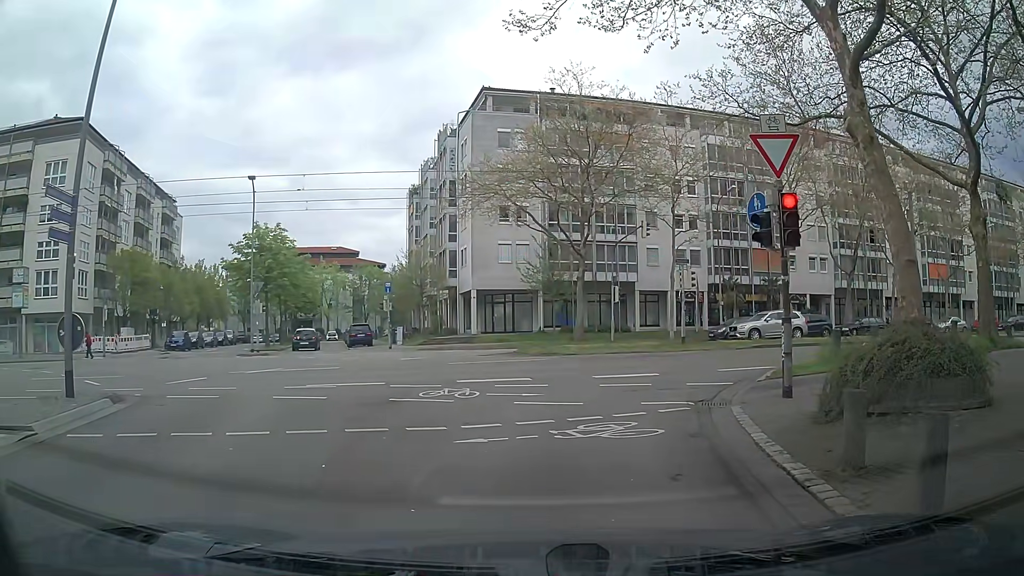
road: residential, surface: asphalt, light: Day
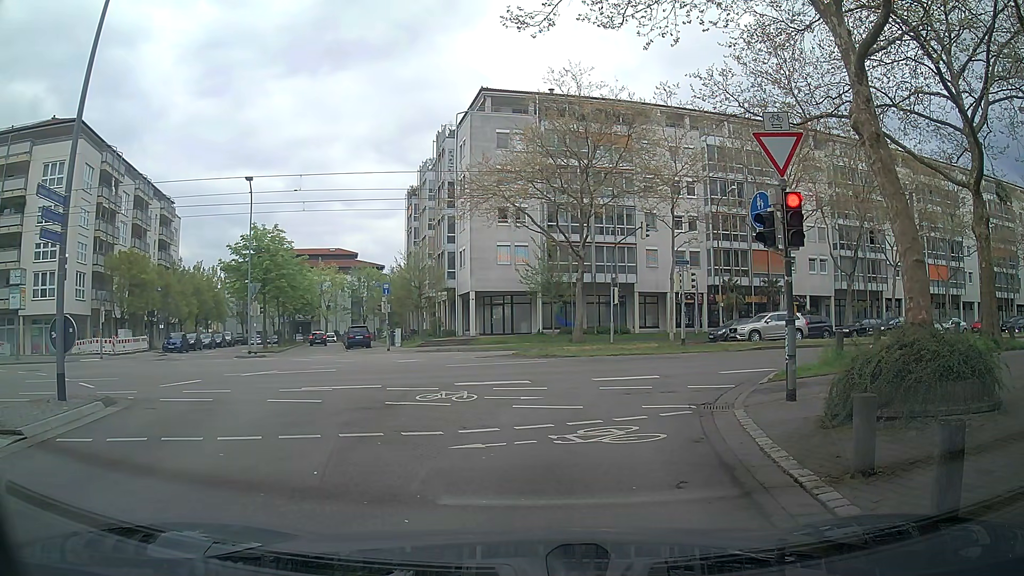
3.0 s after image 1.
(0.0, +0.3) m; 0°
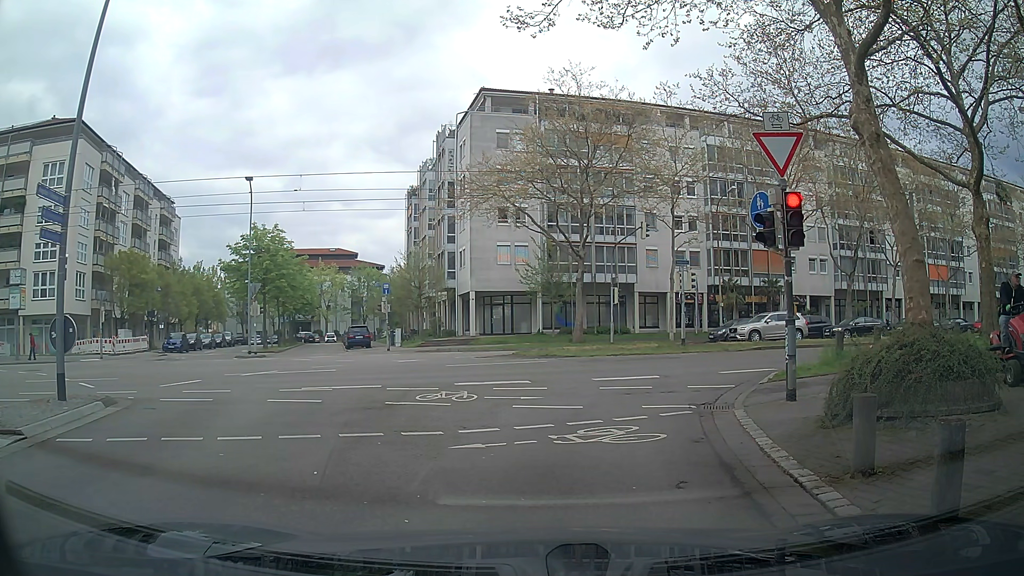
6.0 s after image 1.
(0.0, 0.0) m; 0°
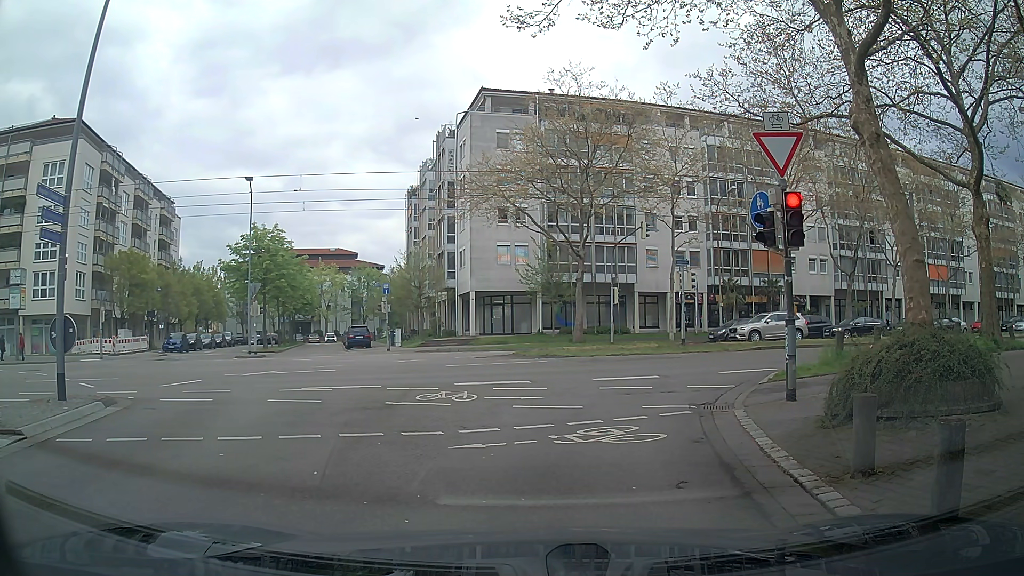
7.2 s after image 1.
(0.0, 0.0) m; 0°
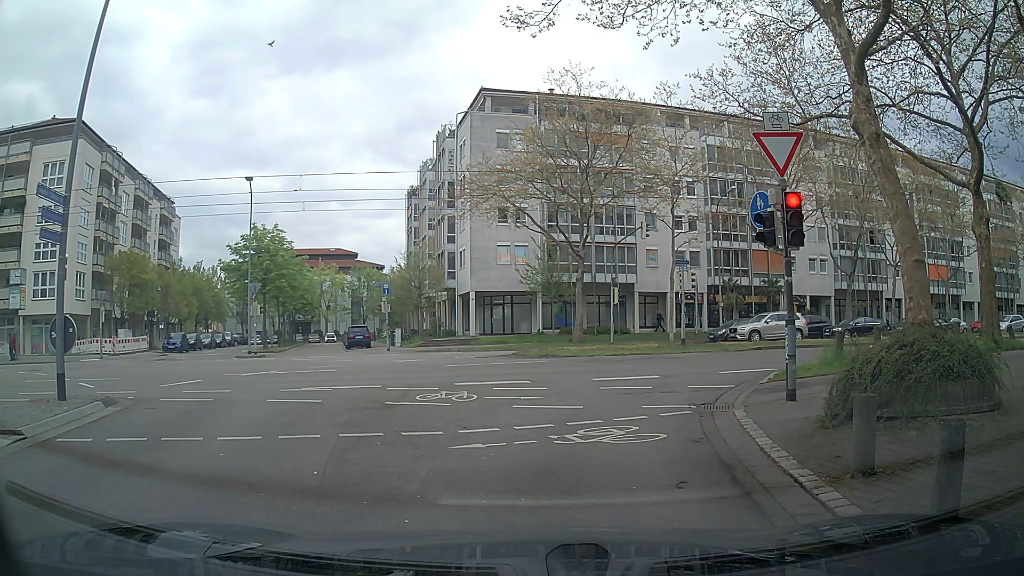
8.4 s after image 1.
(0.0, 0.0) m; 0°
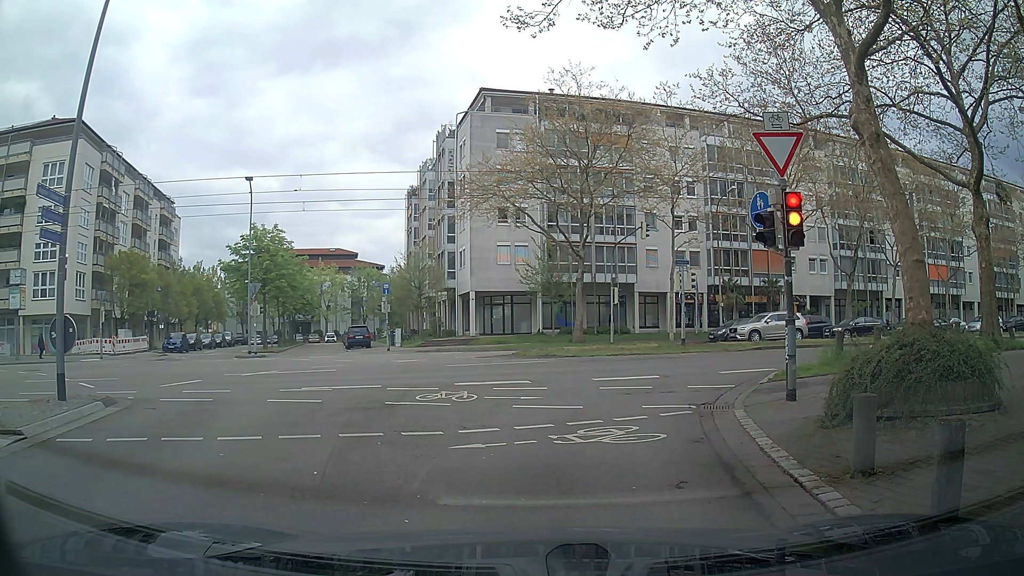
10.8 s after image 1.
(0.0, 0.0) m; 0°
